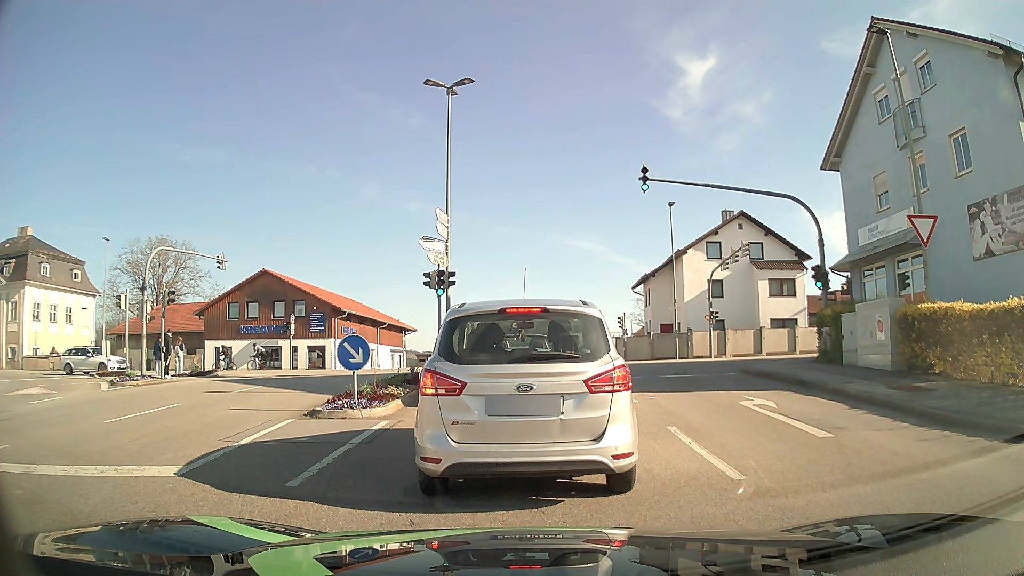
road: tertiary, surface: asphalt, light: Day
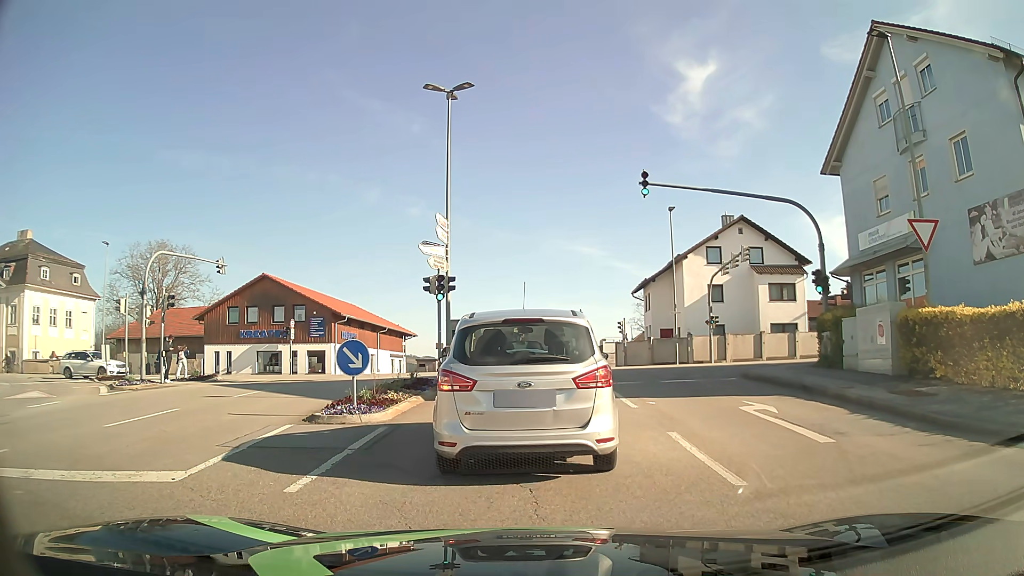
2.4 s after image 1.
(0.0, +0.1) m; 0°
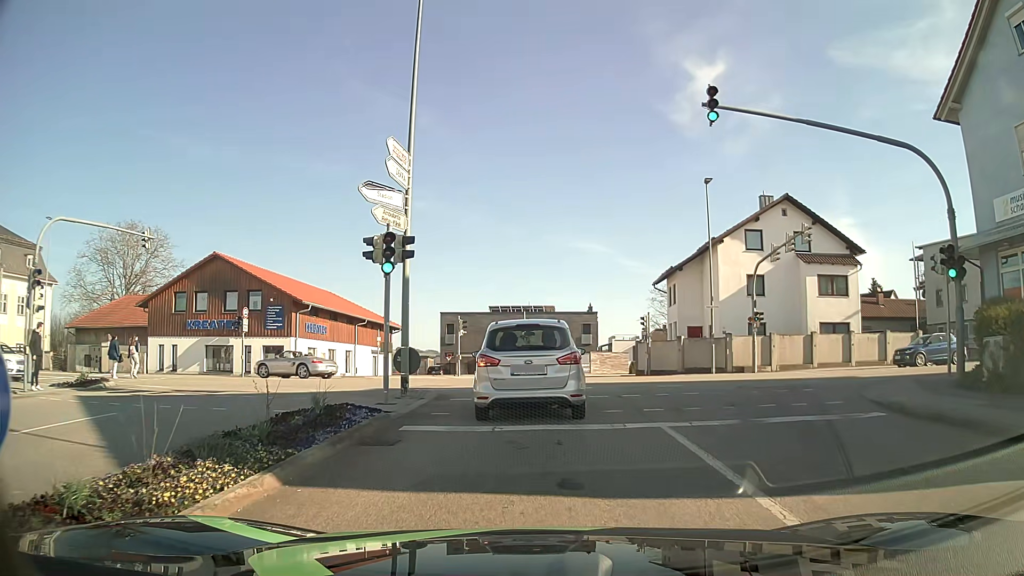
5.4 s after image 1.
(-0.1, +8.6) m; 0°
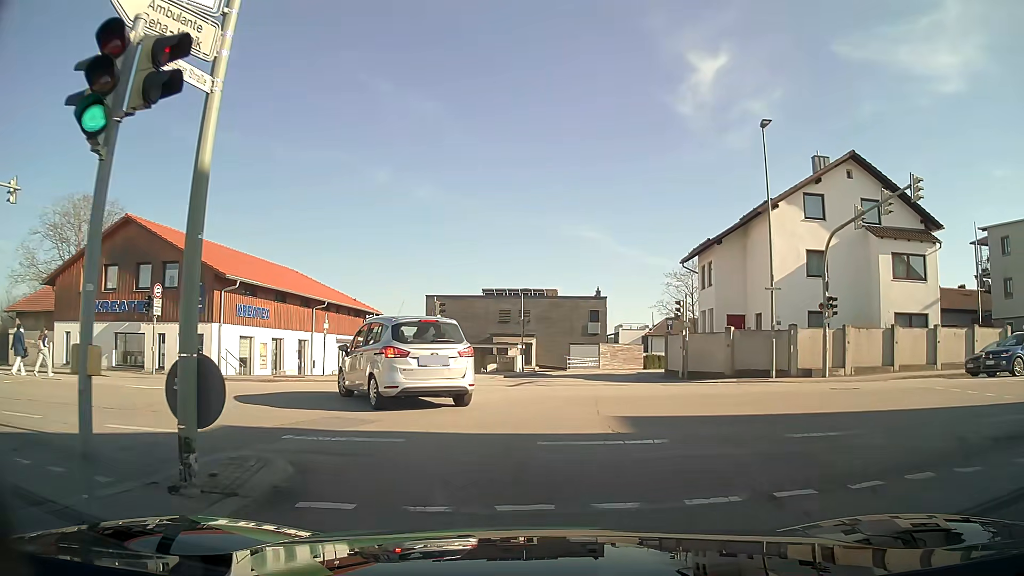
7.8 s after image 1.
(-0.2, +9.3) m; -2°
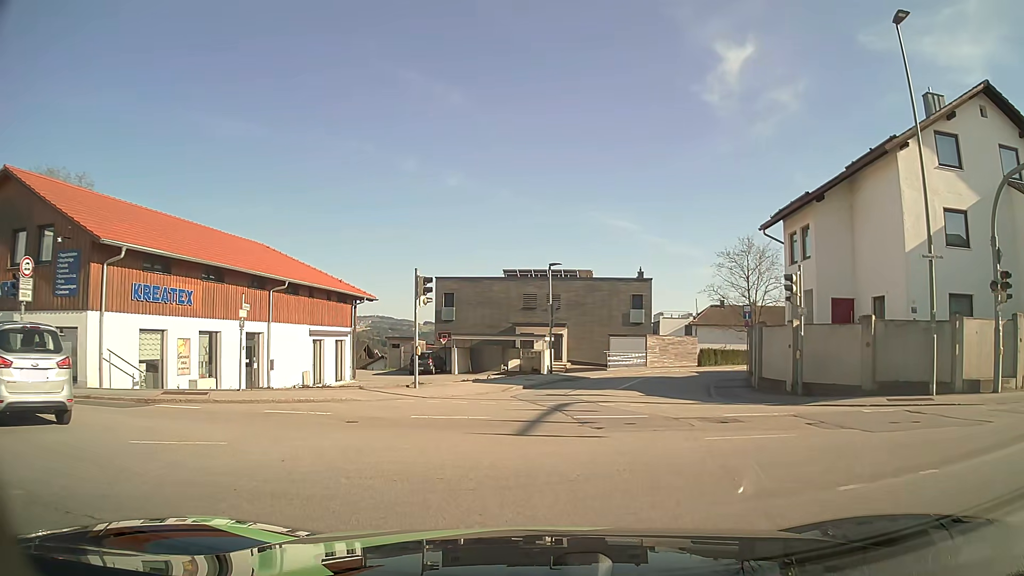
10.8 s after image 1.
(+0.1, +10.0) m; -2°
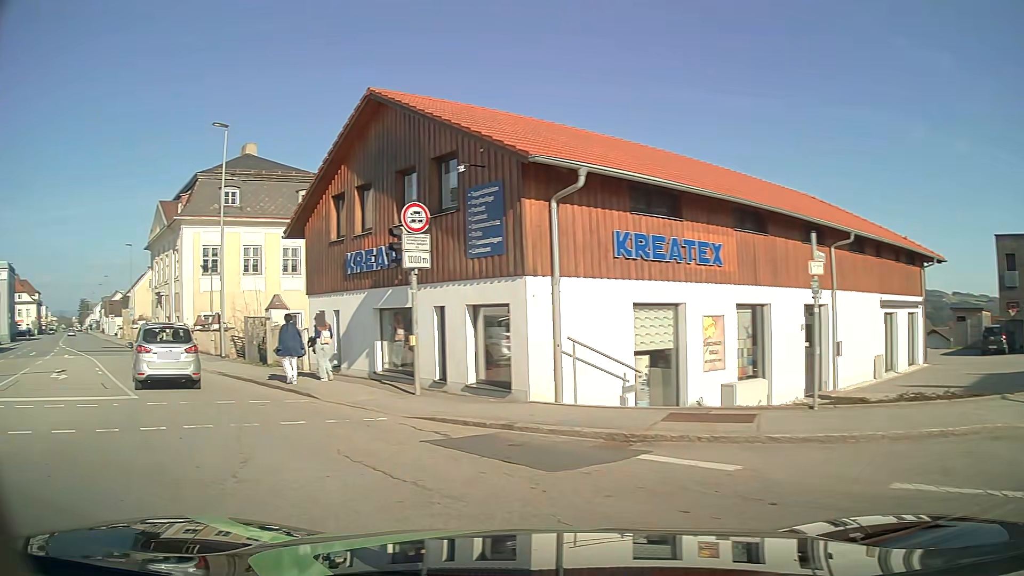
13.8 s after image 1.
(-2.6, +7.9) m; -47°
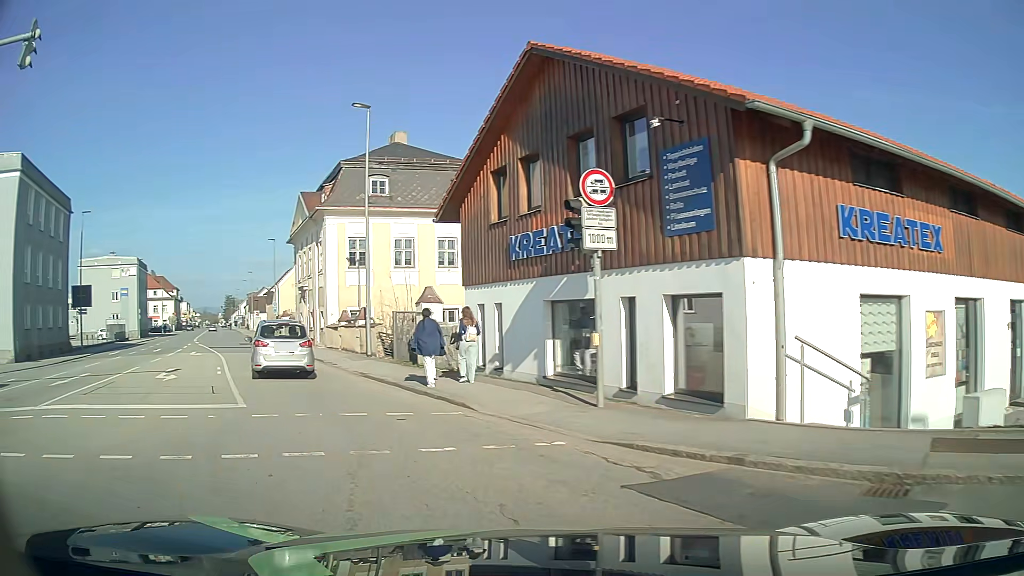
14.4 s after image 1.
(-0.3, +2.7) m; -12°
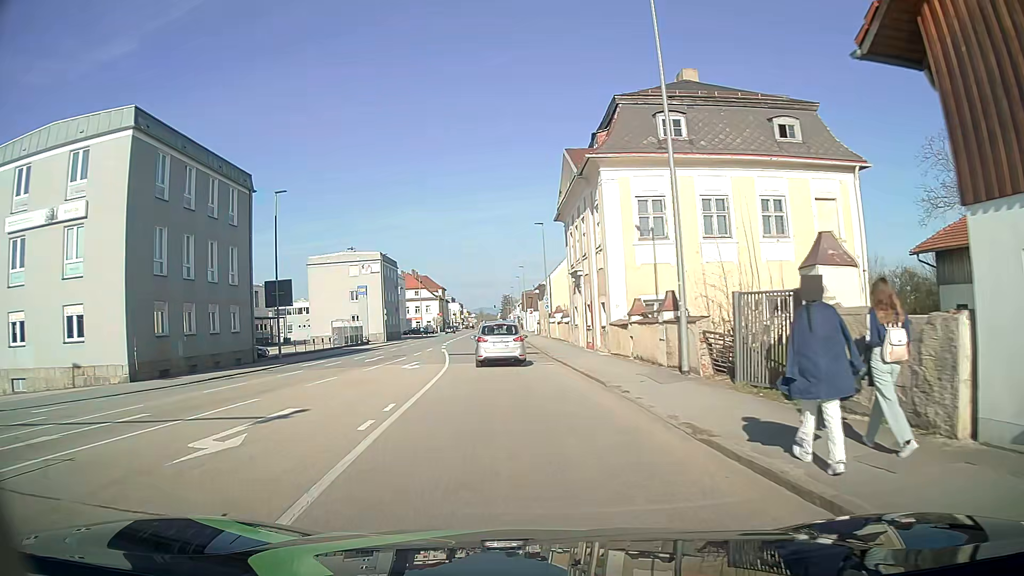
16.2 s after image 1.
(-2.8, +11.2) m; -25°
(0, +10) (-1, +20) (-1, +30) (-2, +40) (-2, +50) (-3, +60) (-3, +70) (-4, +80) (-4, +90) (-5, +100) m
